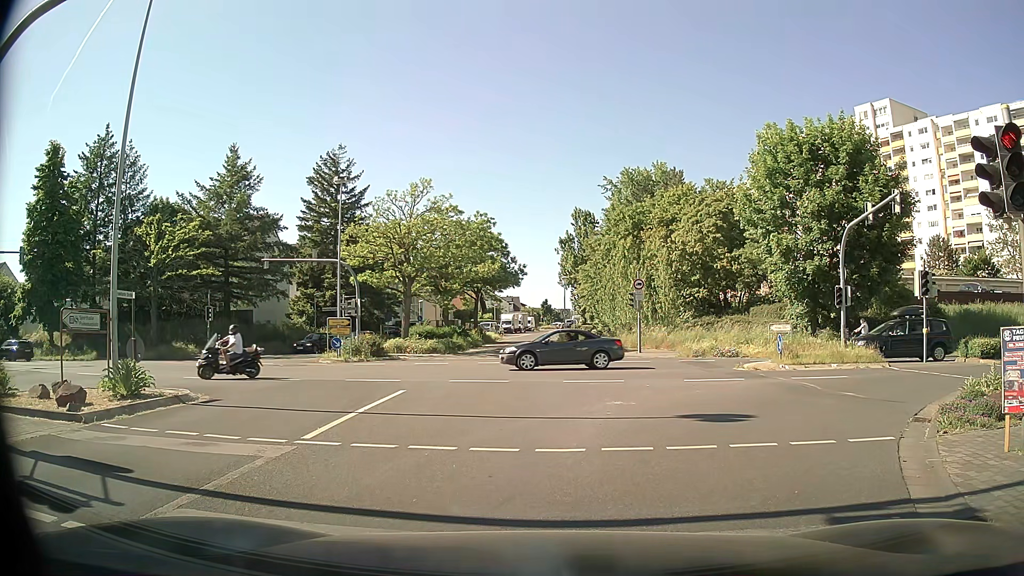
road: tertiary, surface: asphalt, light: Day
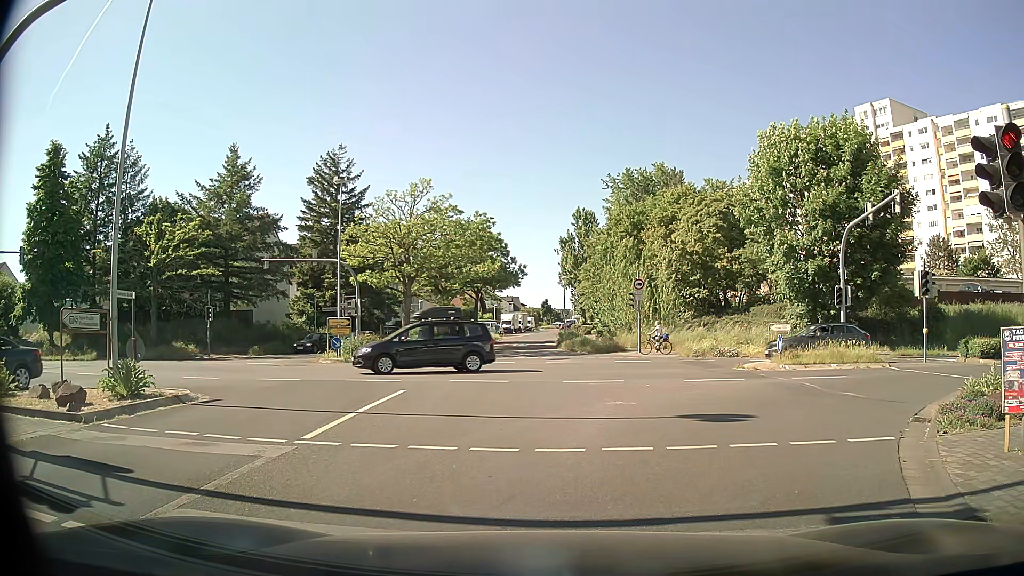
(0.0, 0.0) m; 0°
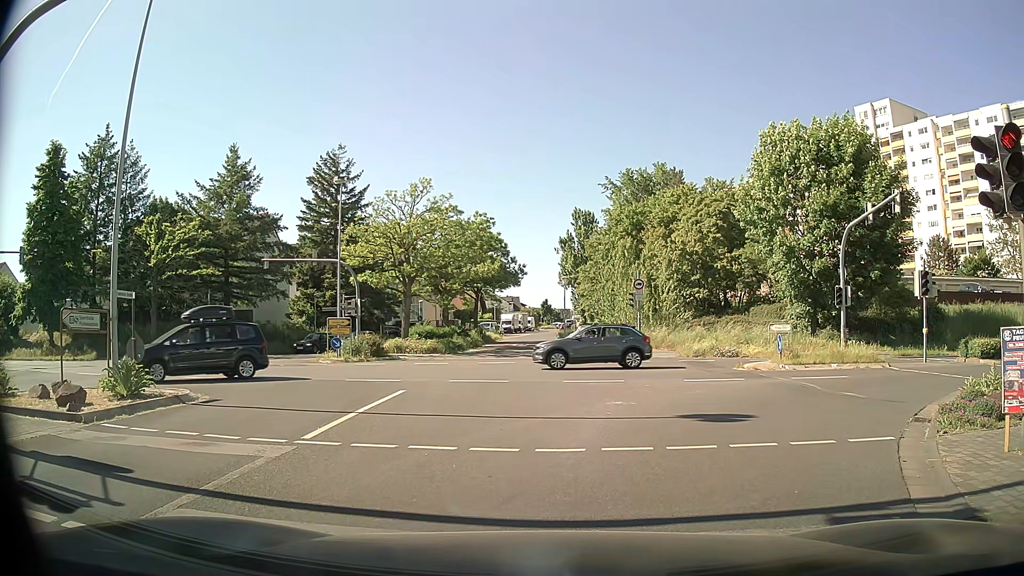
(0.0, 0.0) m; 0°
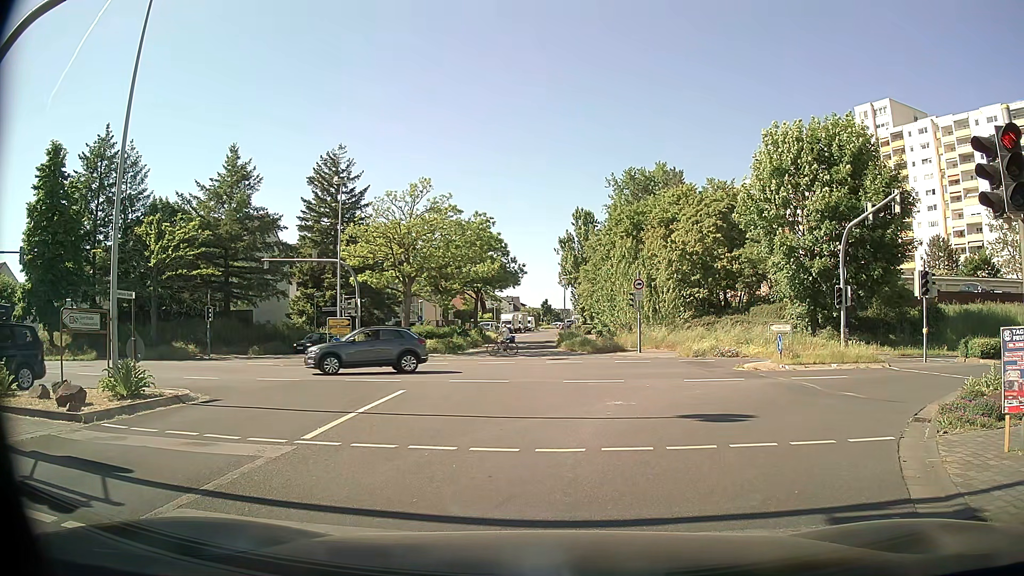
(0.0, 0.0) m; 0°
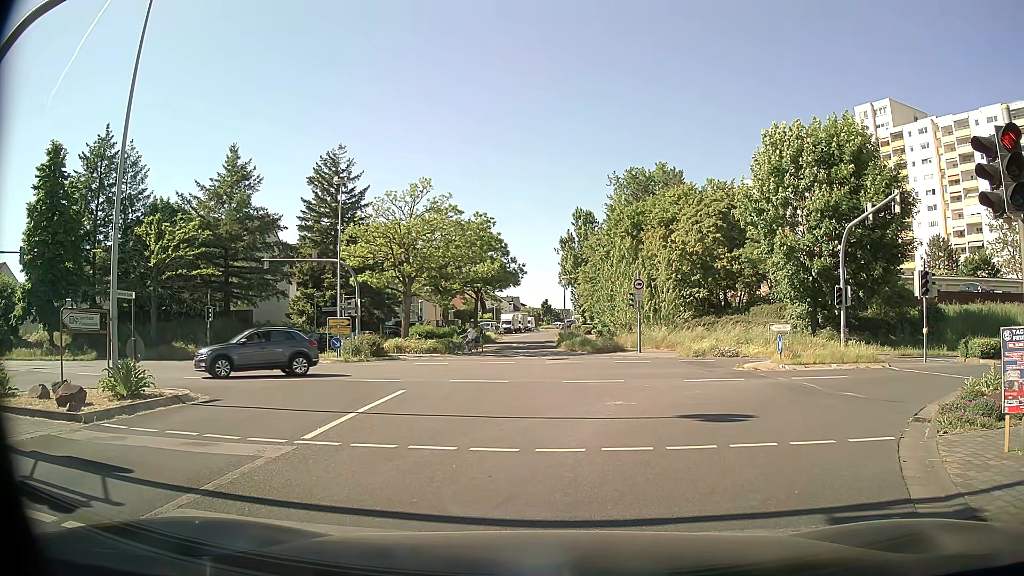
(0.0, 0.0) m; 0°
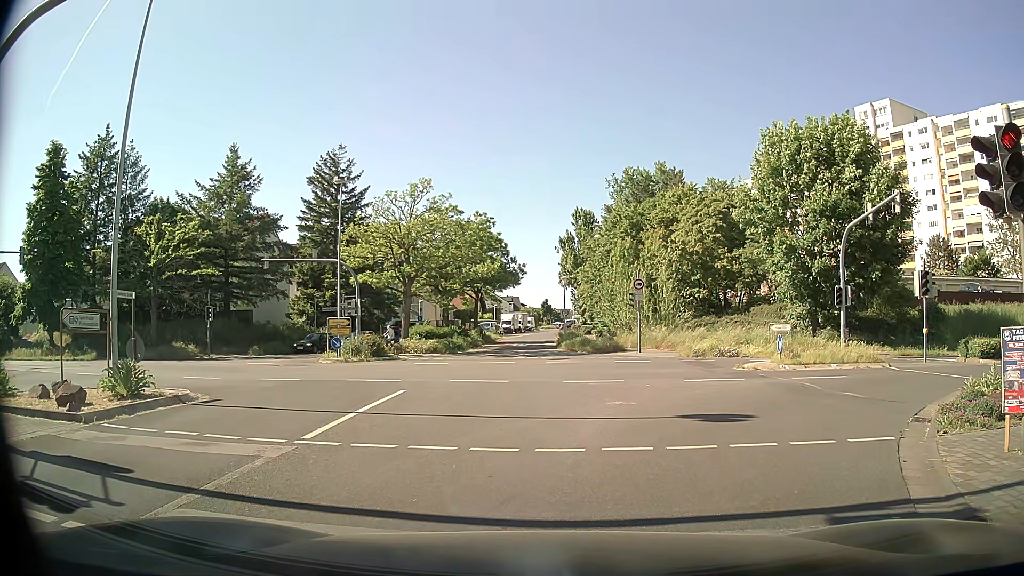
(0.0, 0.0) m; 0°
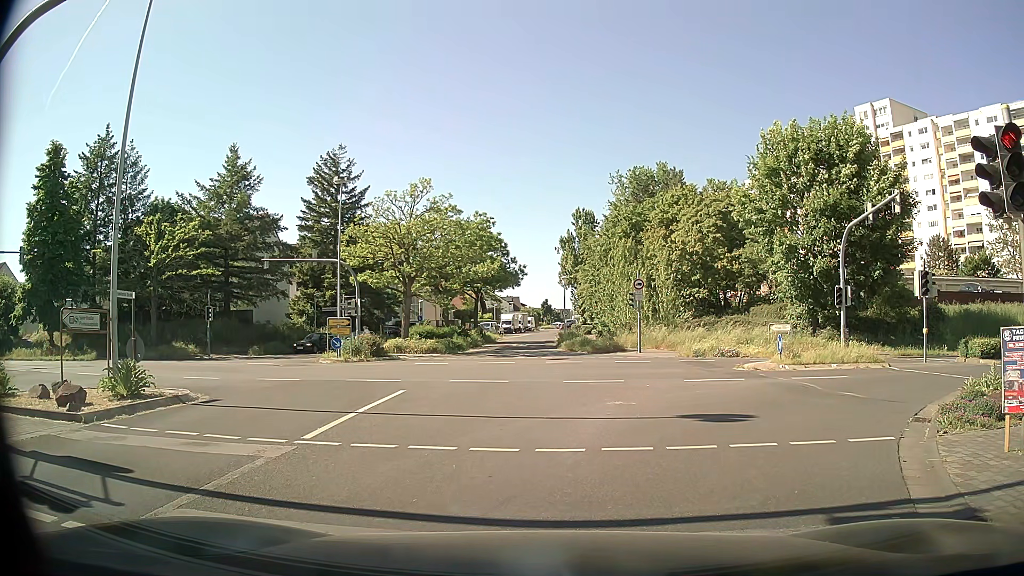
(0.0, 0.0) m; 0°
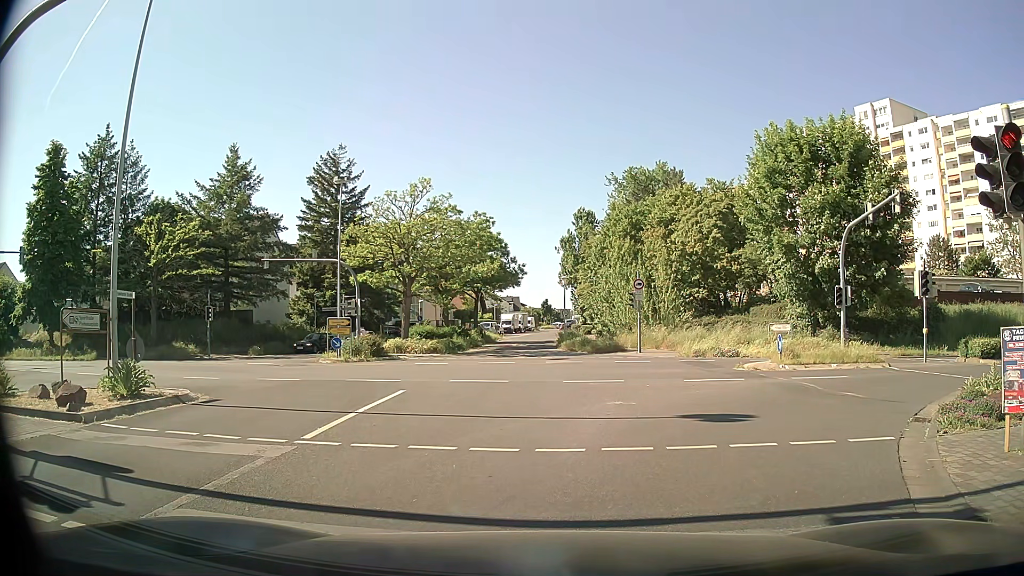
(0.0, 0.0) m; 0°
(+2, +10) (+9, +16) (+19, +19) (+29, +18) (+39, +17) (+49, +16) (+59, +15) (+69, +14) (+79, +13) (+89, +13) m
